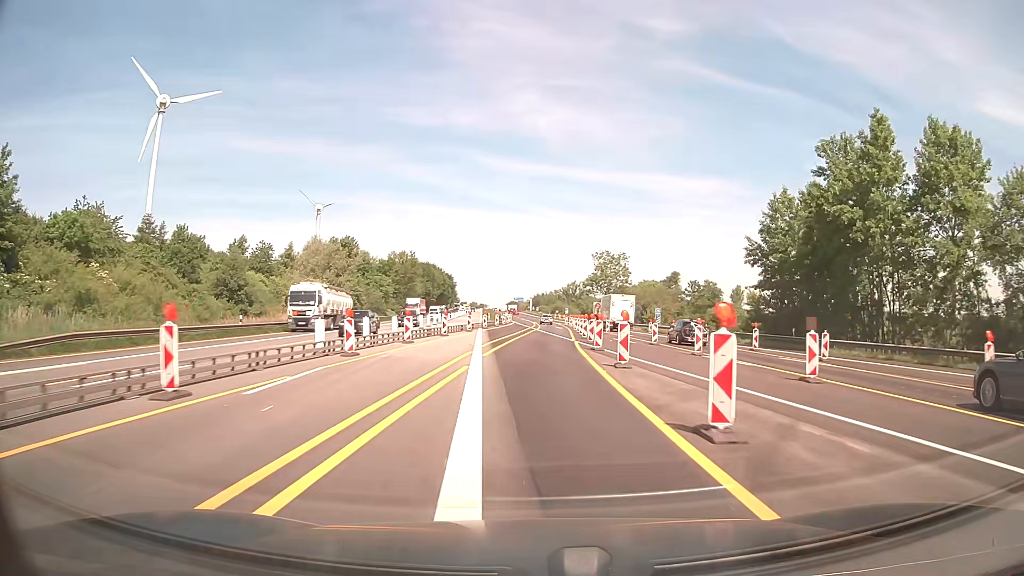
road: motorway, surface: asphalt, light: Day
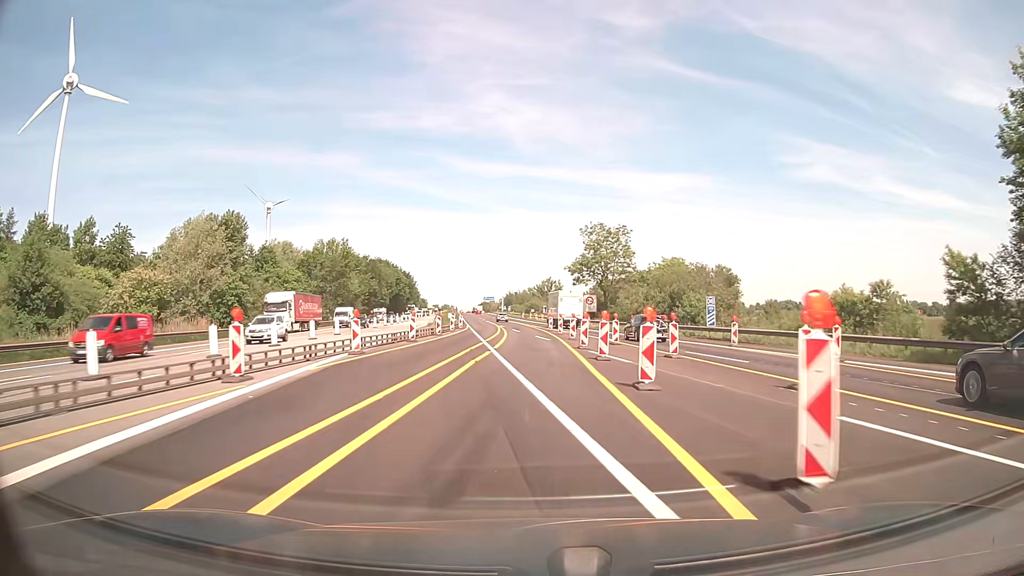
(+1.1, +37.5) m; +2°
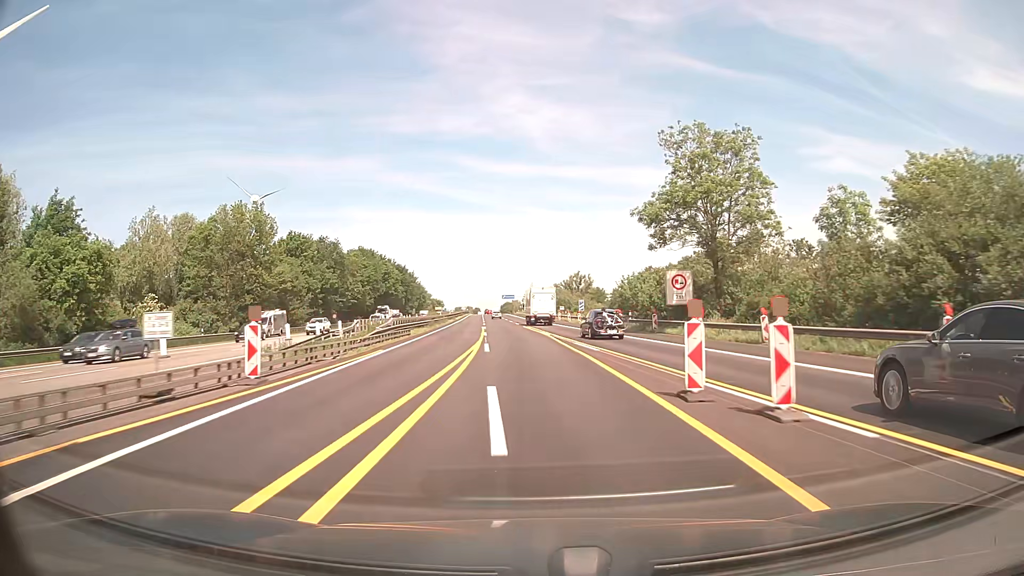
(-0.3, +50.0) m; -2°
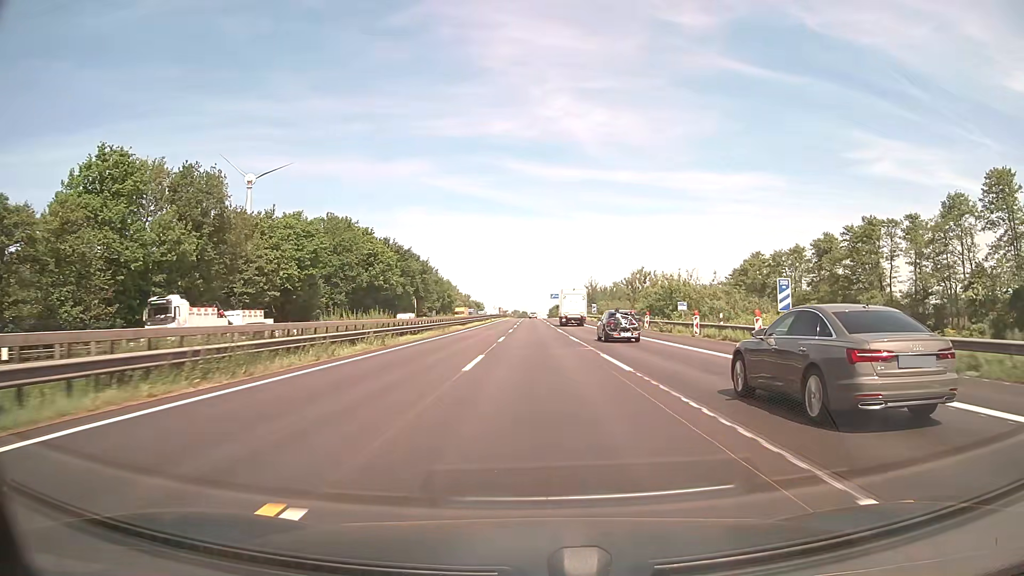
(-2.8, +62.3) m; -4°
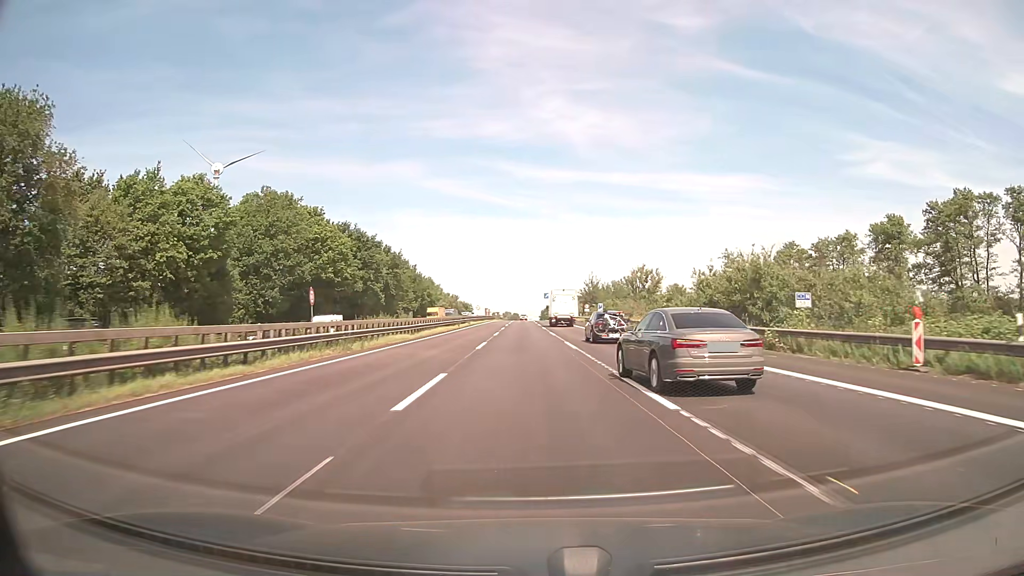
(+0.1, +25.0) m; +1°
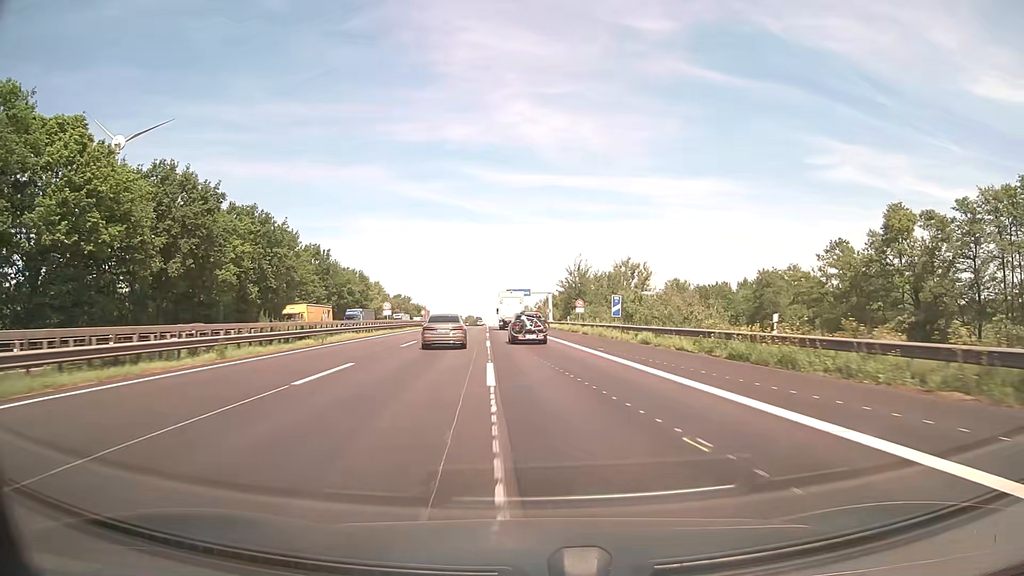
(+1.3, +50.5) m; +3°
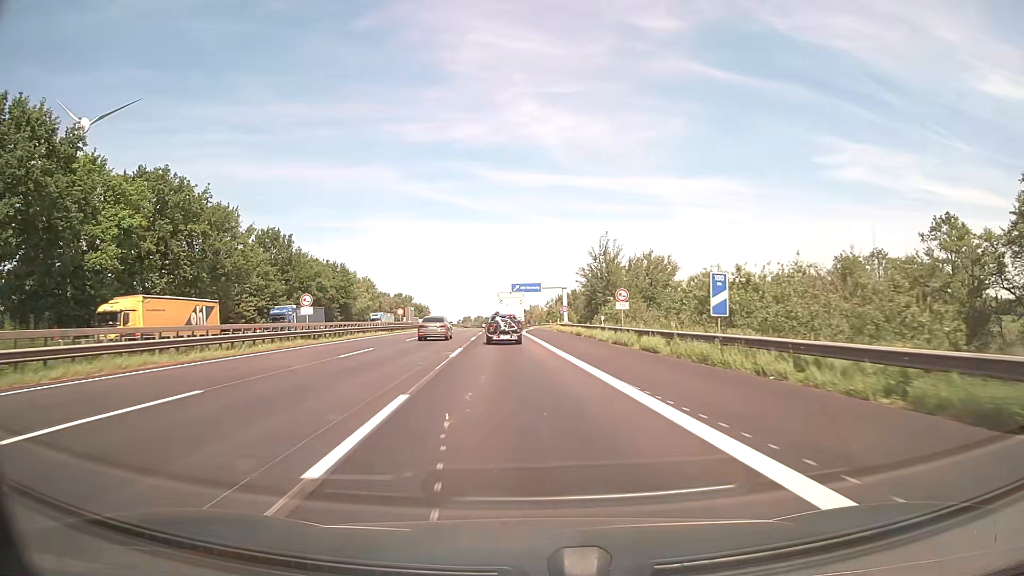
(0.0, +25.9) m; 0°
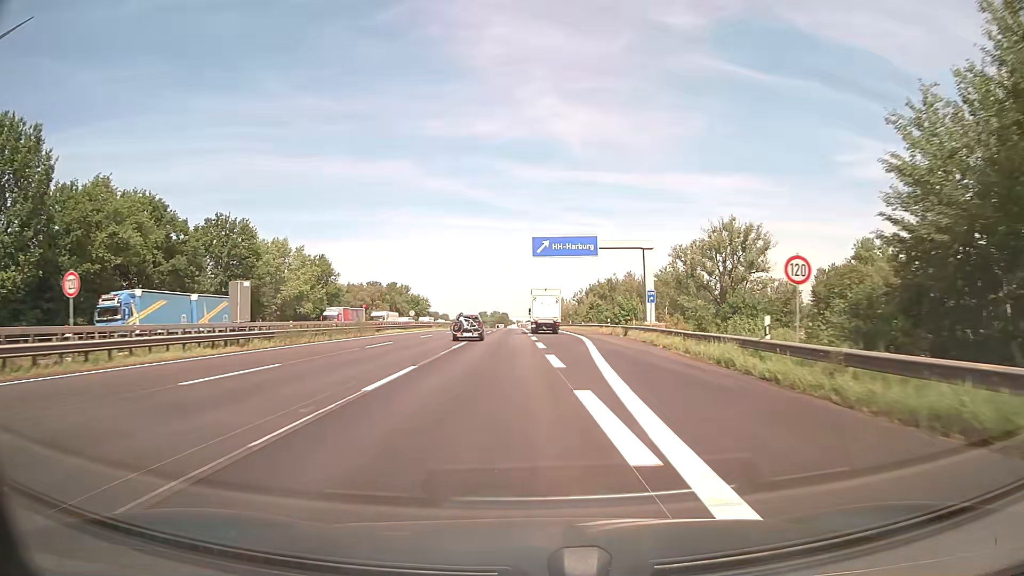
(-2.4, +65.6) m; -2°
(0, +10) (0, +20) (+1, +30) (+1, +40) (+1, +50) (+1, +60) (+2, +70) (+1, +80) (+1, +90) (+1, +100) m
